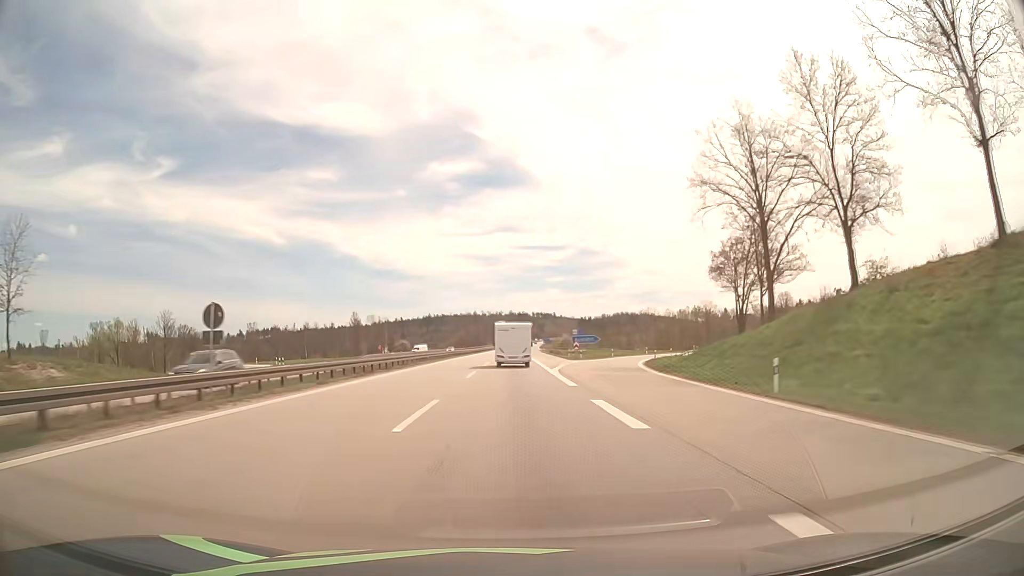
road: motorway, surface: asphalt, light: Day
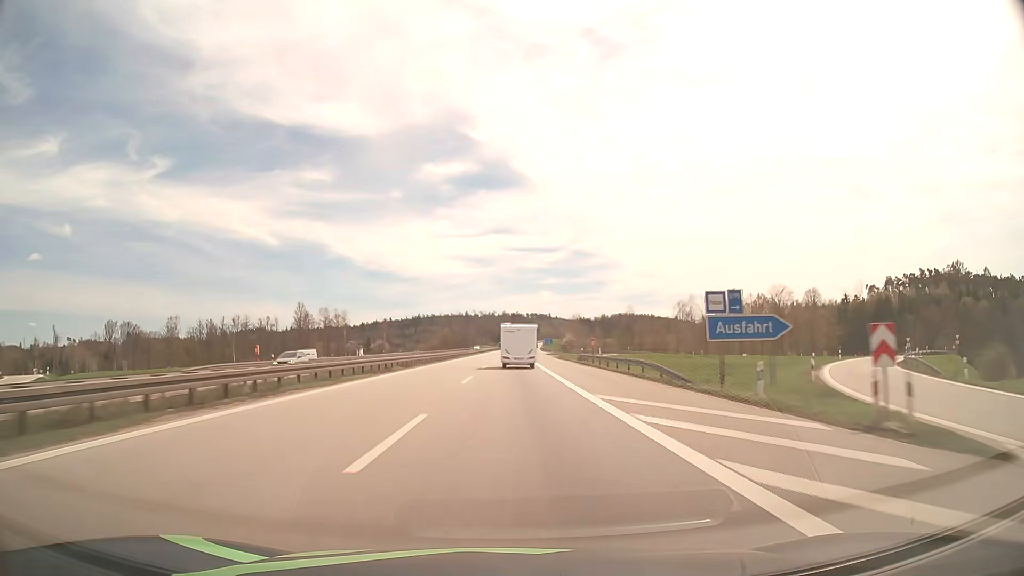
(+0.2, +56.6) m; 0°
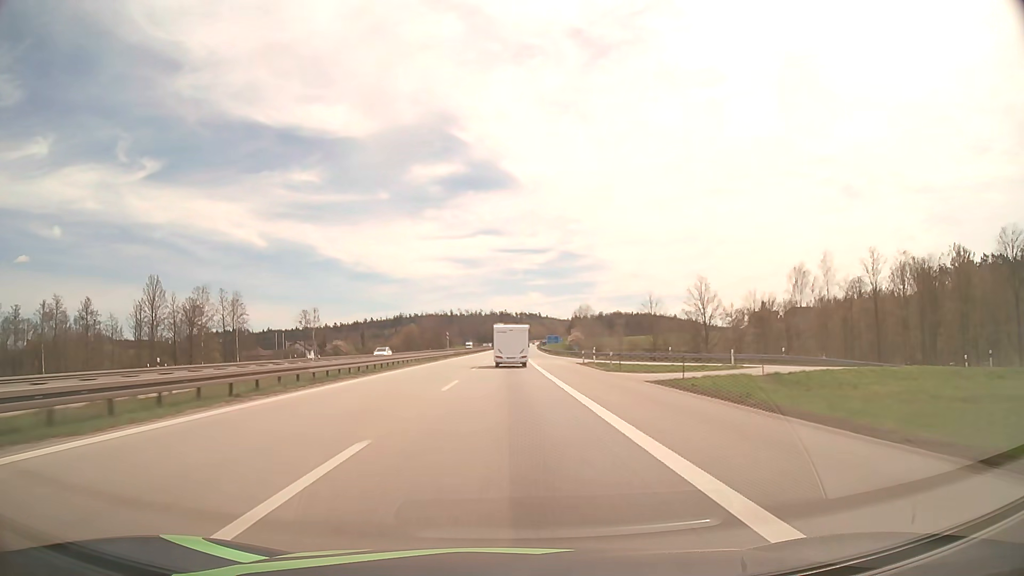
(+0.9, +74.9) m; +1°
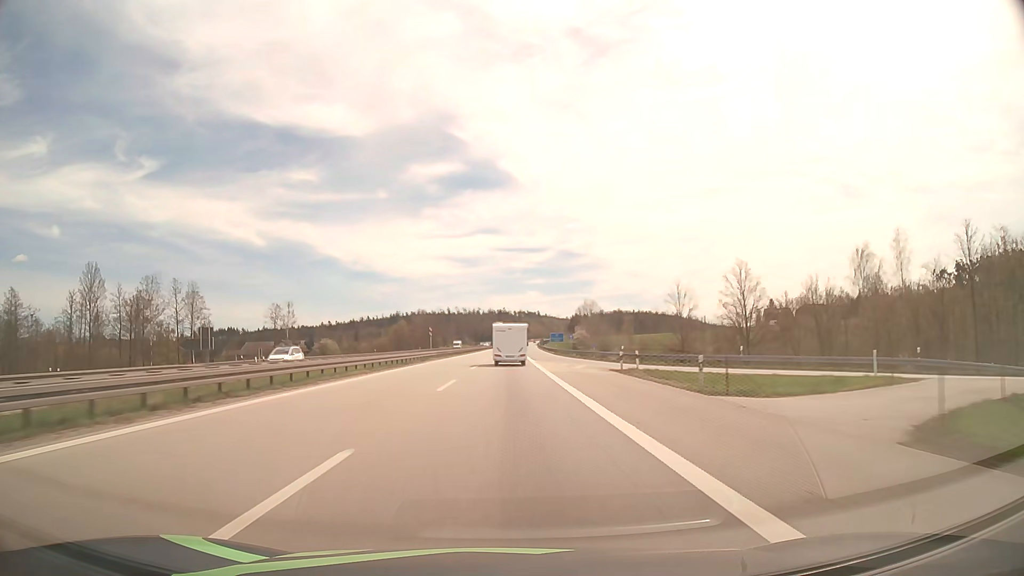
(0.0, +18.6) m; 0°
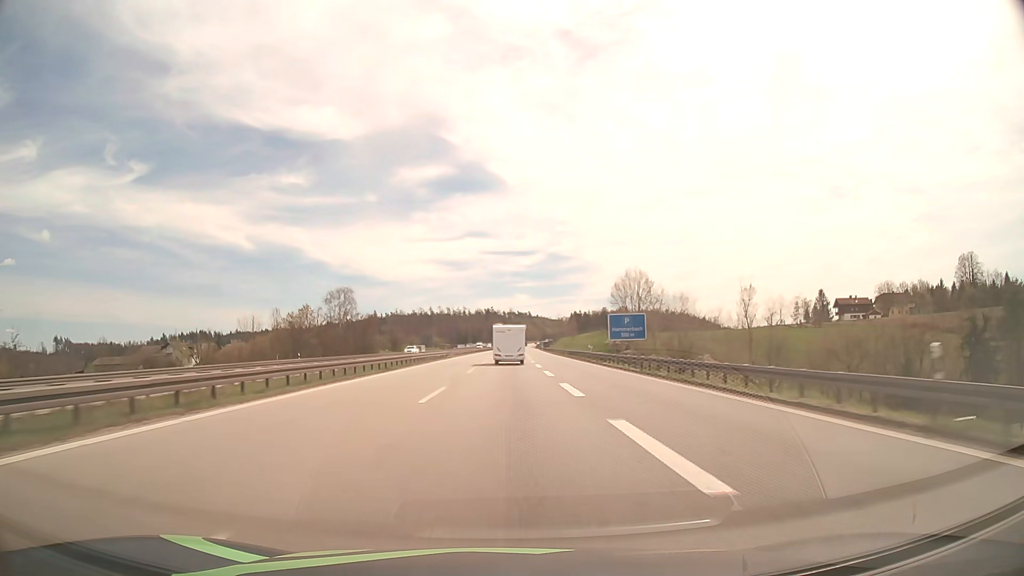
(+0.6, +92.6) m; +1°
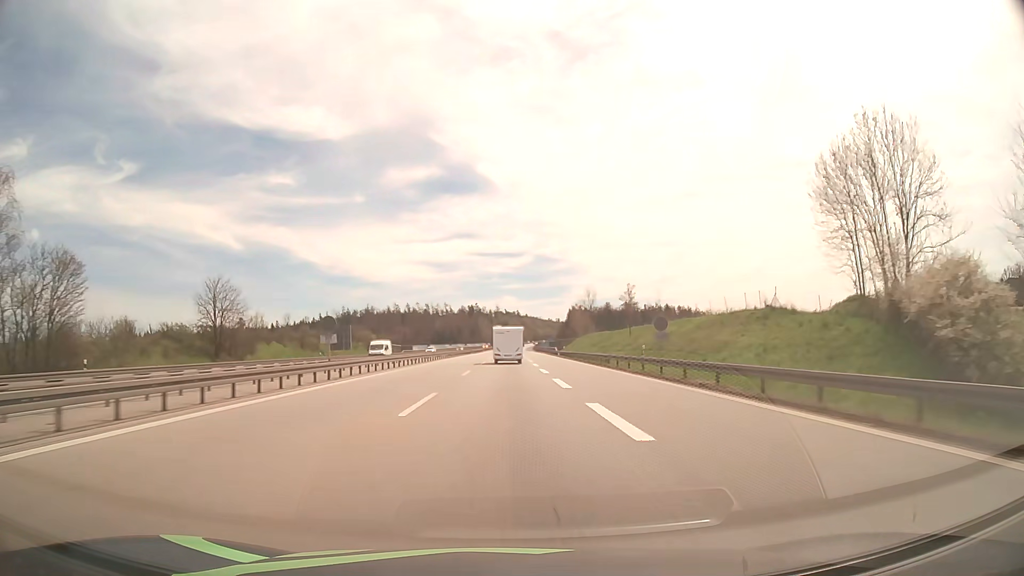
(+0.6, +91.9) m; +1°
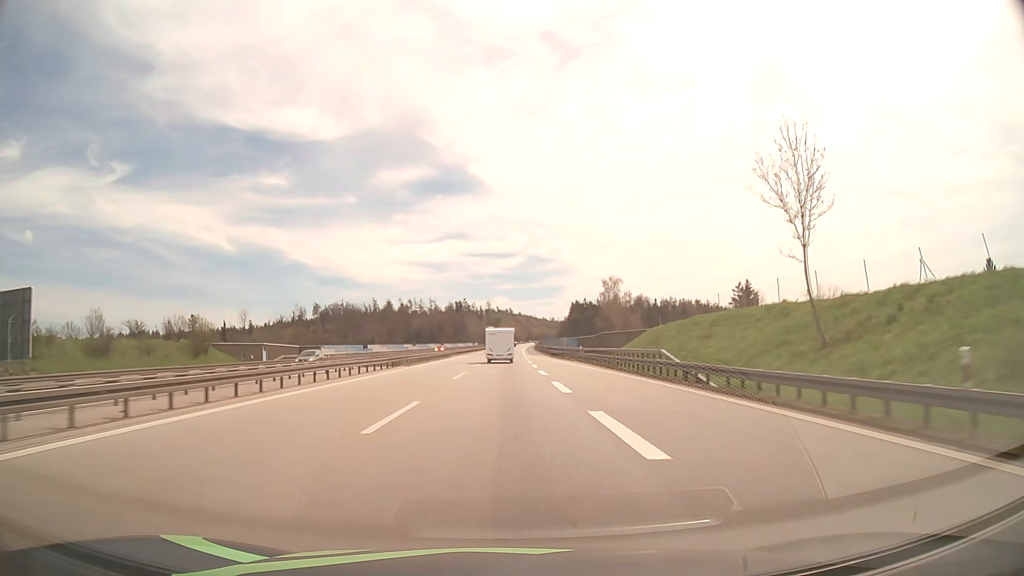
(+0.5, +73.5) m; +1°
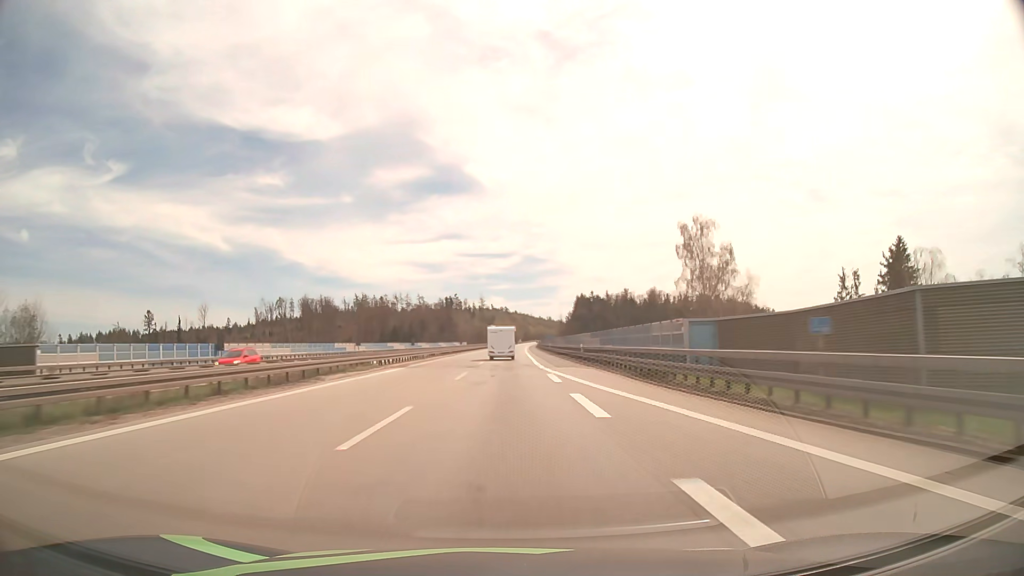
(+0.1, +55.0) m; 0°
(0, +10) (0, +20) (0, +30) (0, +40) (0, +50) (0, +60) (0, +70) (0, +80) (+1, +90) (+1, +100) m
